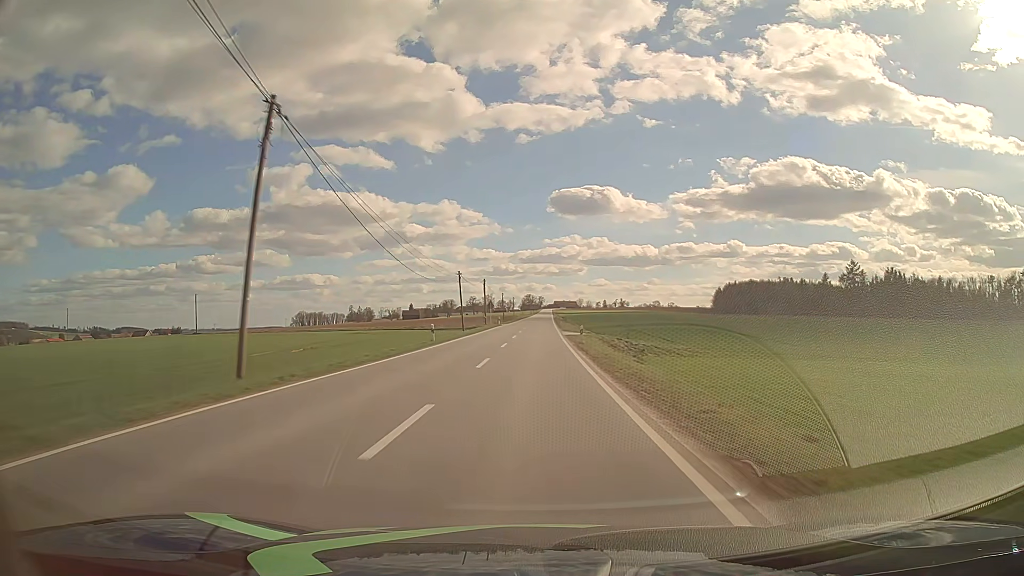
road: tertiary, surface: asphalt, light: Day
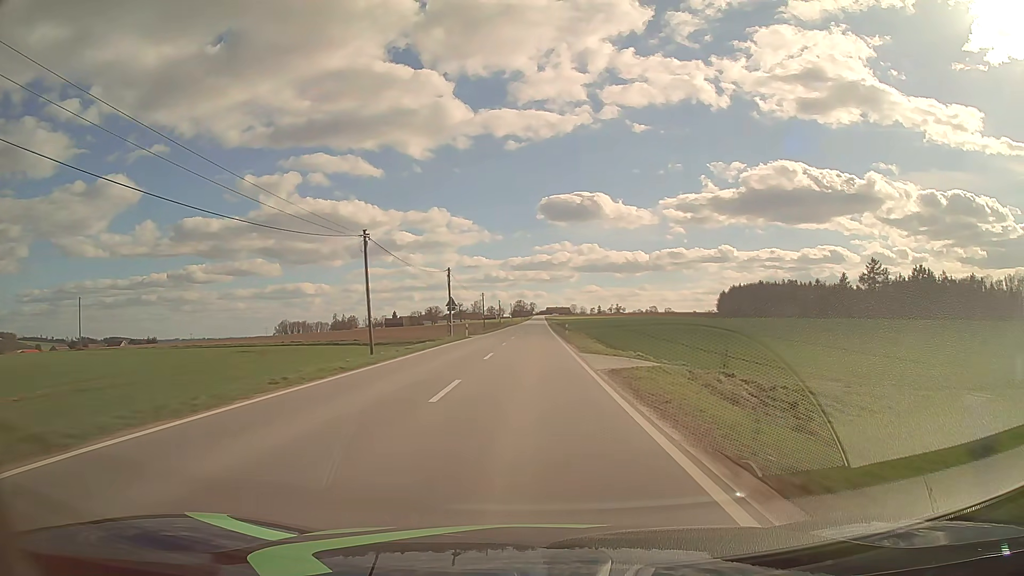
(+0.2, +31.5) m; +1°
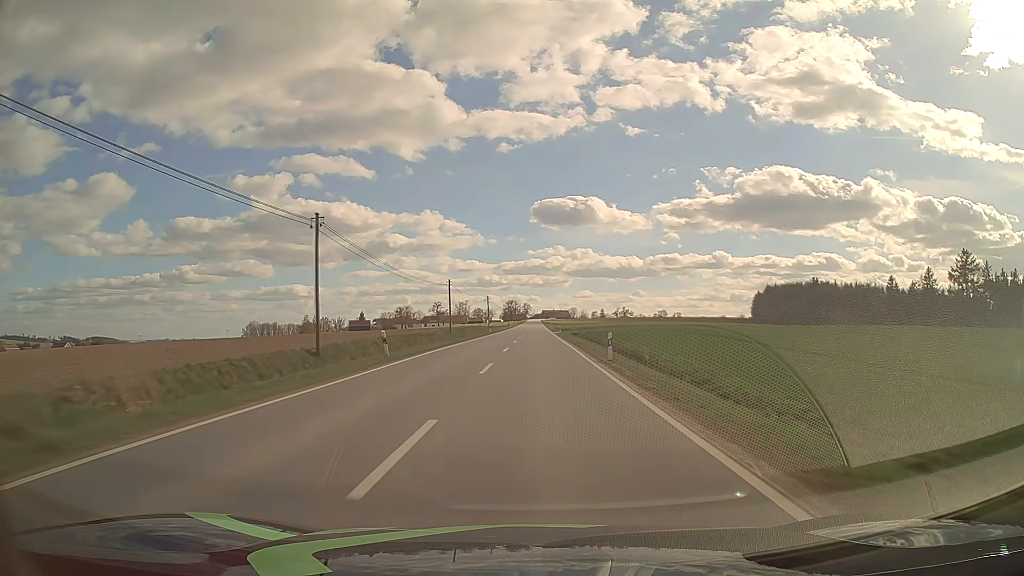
(+0.2, +78.6) m; 0°
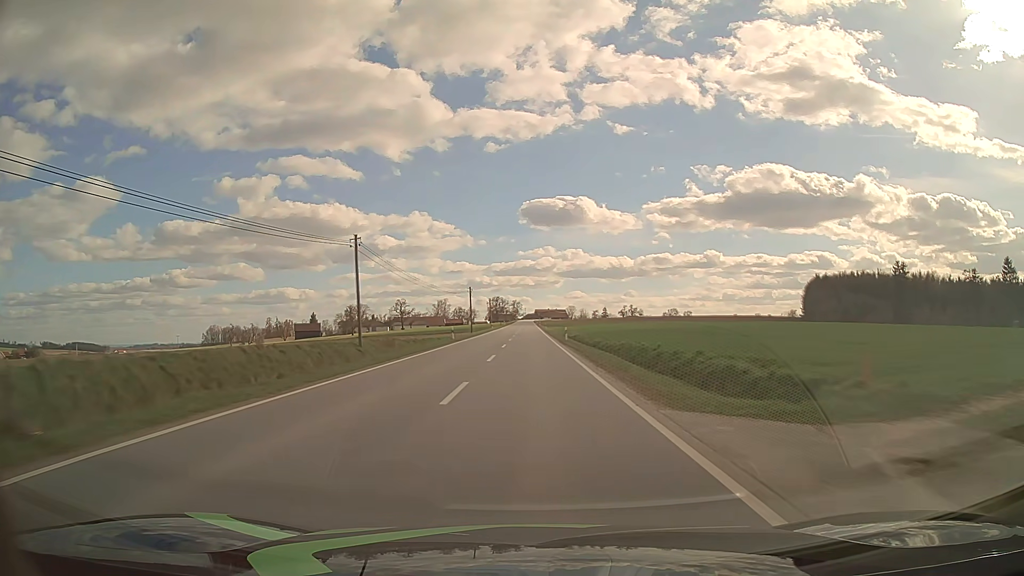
(+0.6, +78.8) m; +1°
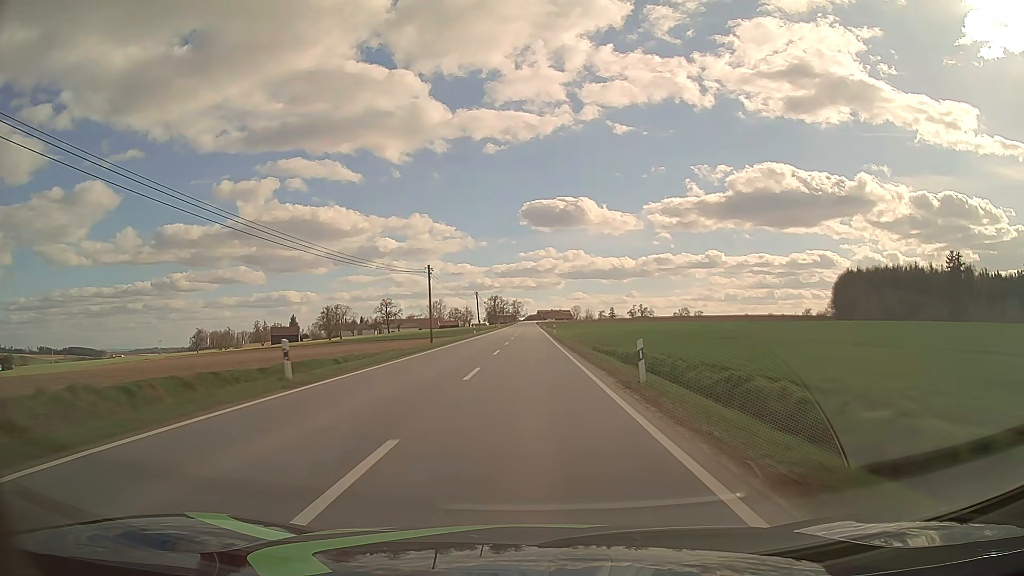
(0.0, +31.6) m; 0°
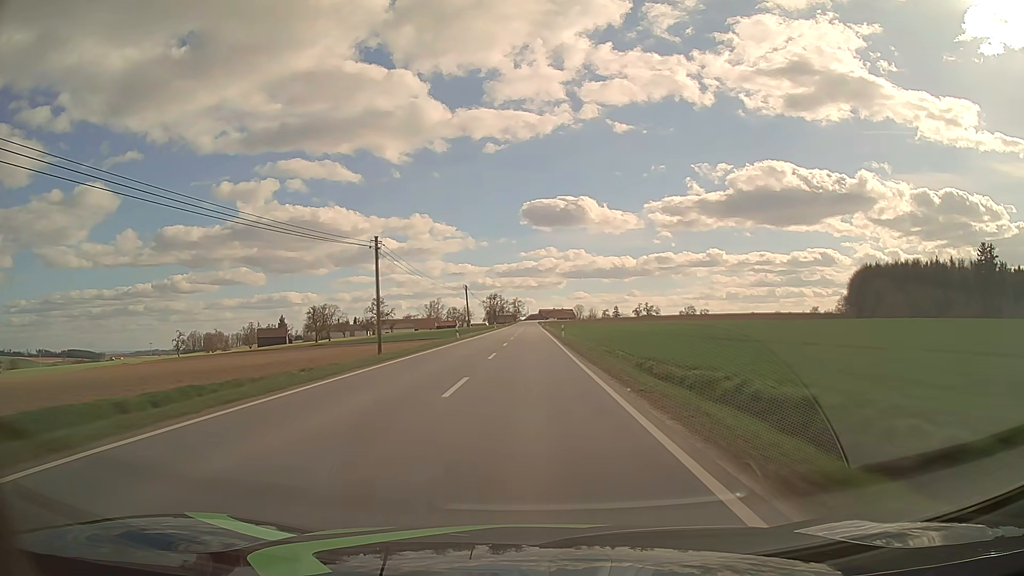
(0.0, +15.8) m; 0°
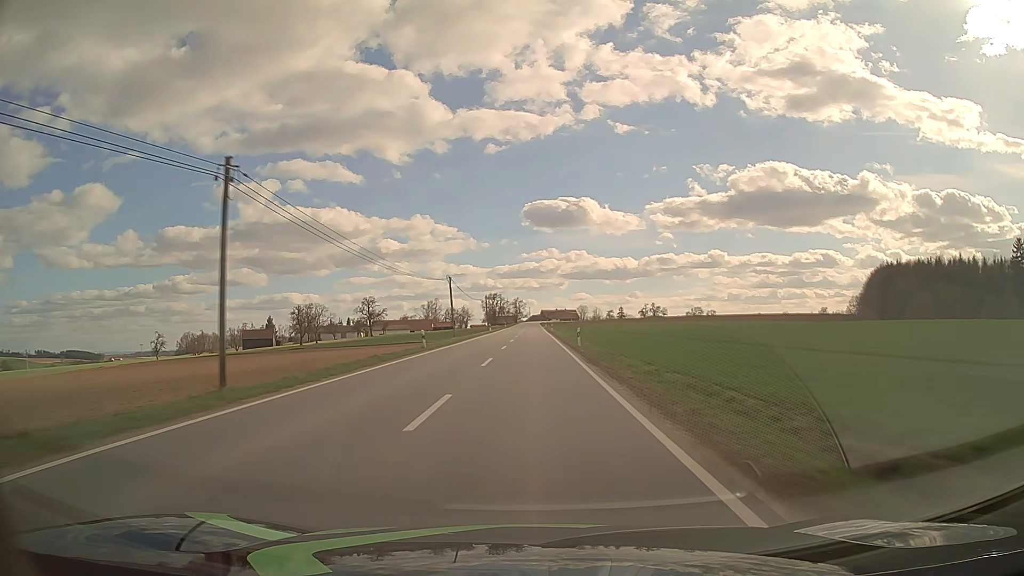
(0.0, +15.8) m; 0°
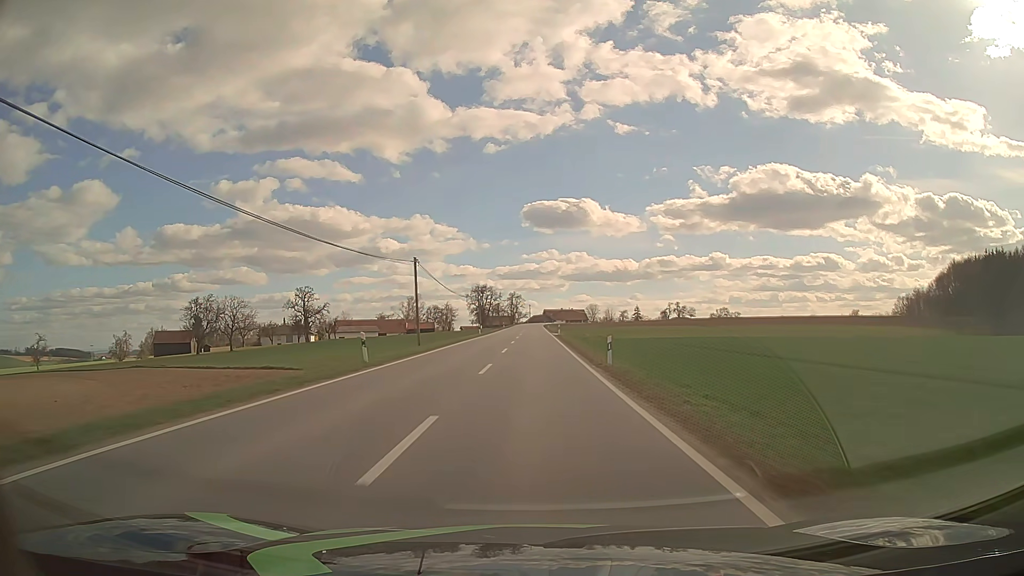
(-0.1, +63.1) m; 0°
(0, +10) (0, +20) (0, +30) (0, +40) (0, +50) (0, +60) (0, +70) (0, +80) (0, +90) (0, +100) m
